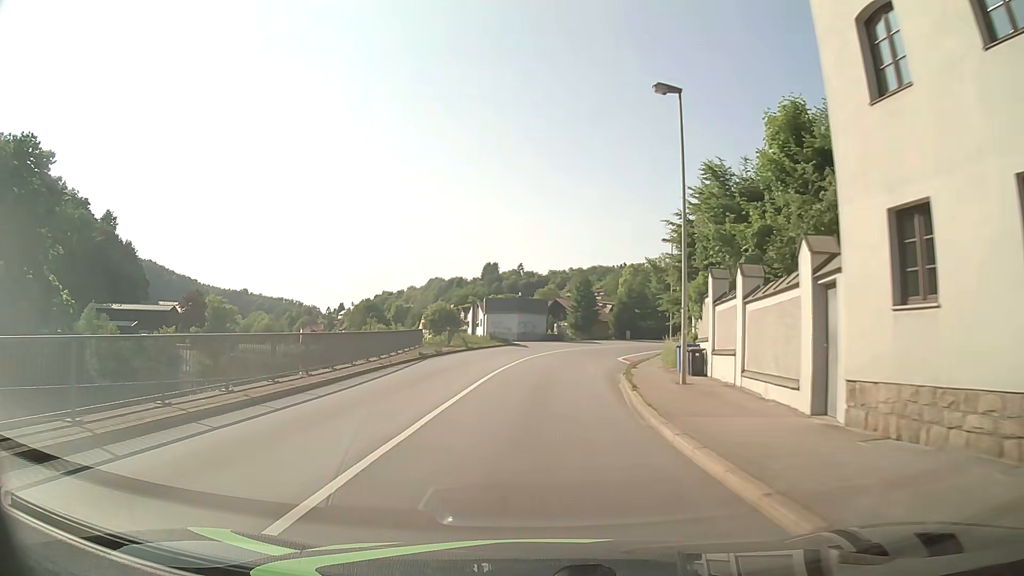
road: primary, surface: asphalt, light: Day
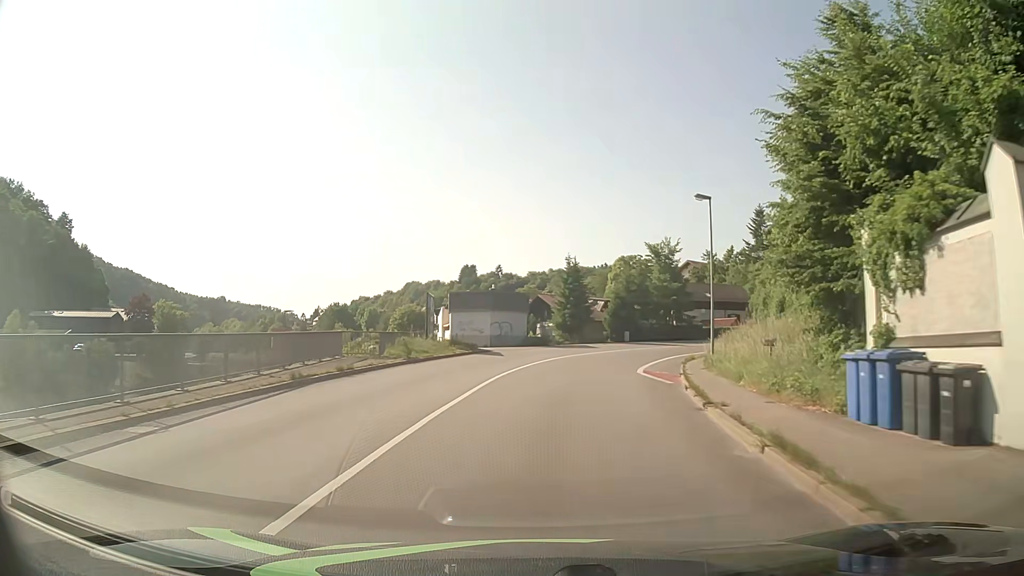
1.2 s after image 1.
(+0.1, +15.2) m; +1°
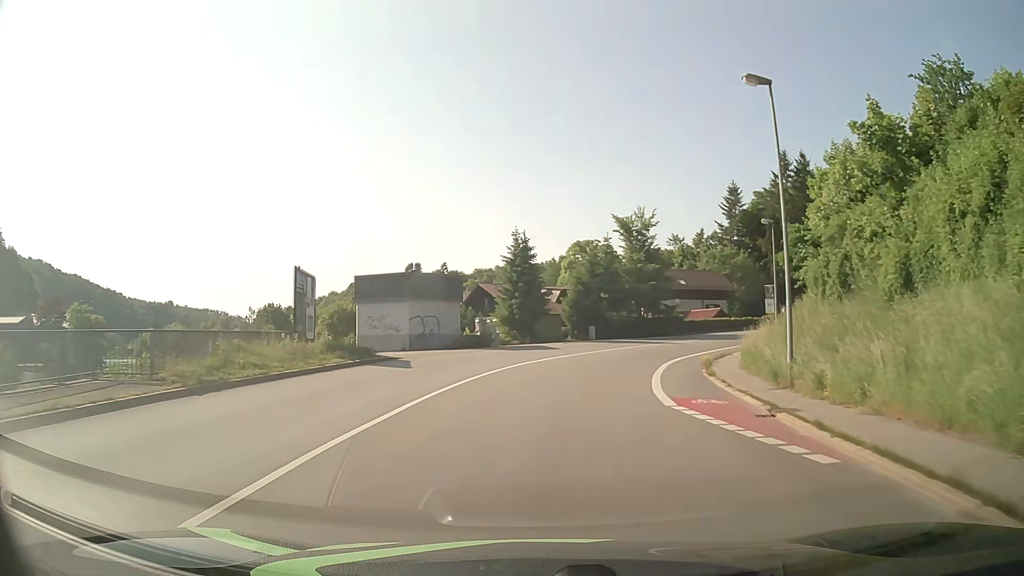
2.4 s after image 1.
(+0.6, +15.2) m; +5°
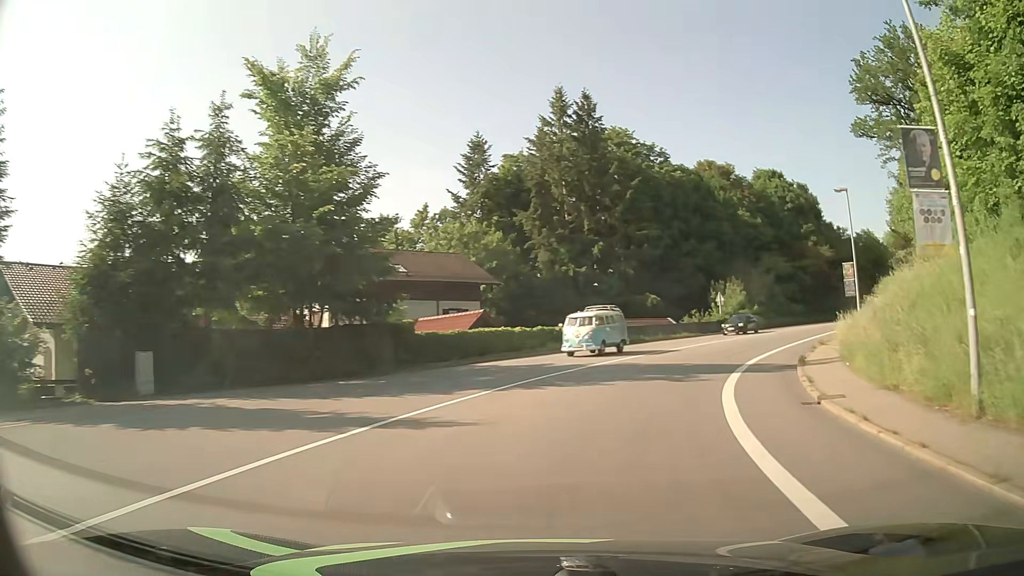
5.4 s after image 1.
(+6.3, +37.0) m; +25°
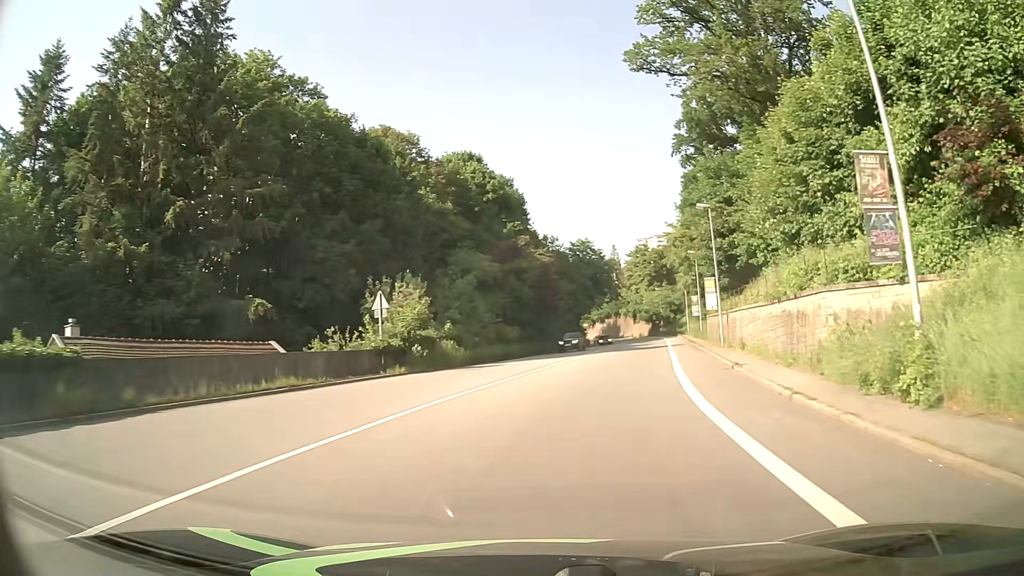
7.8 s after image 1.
(+7.6, +28.2) m; +28°
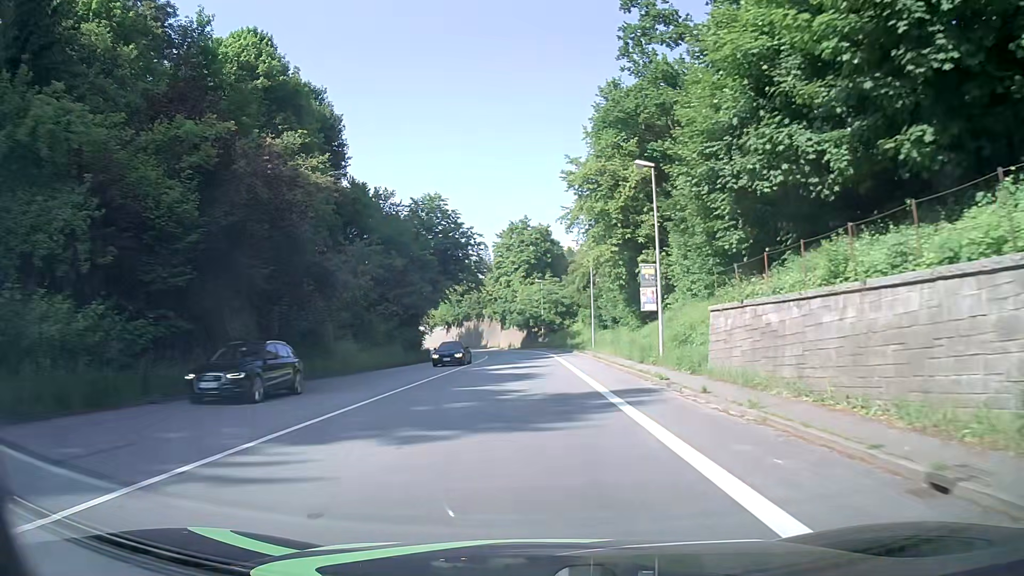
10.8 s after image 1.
(+5.7, +36.9) m; +11°
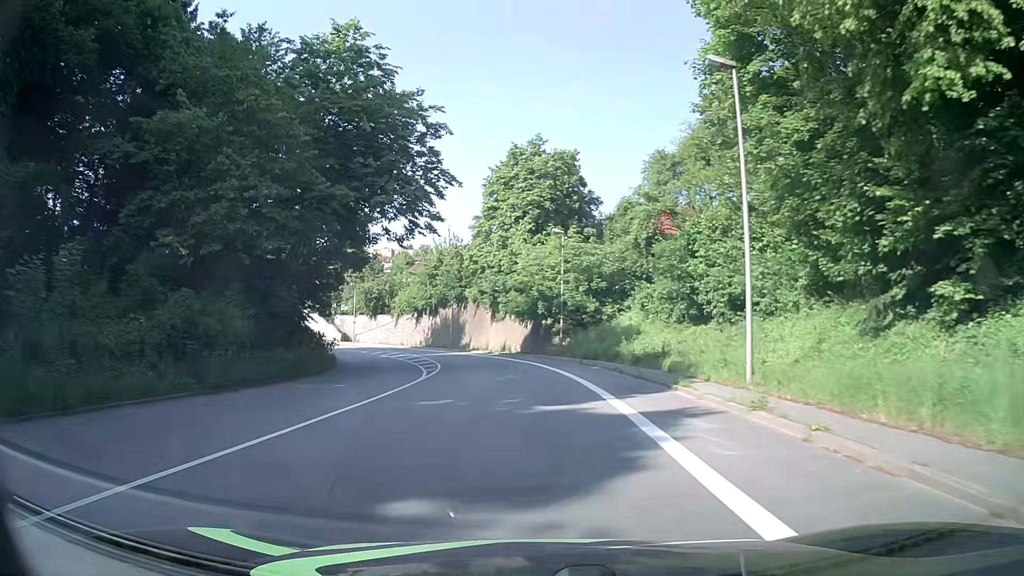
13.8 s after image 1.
(+0.1, +38.1) m; -1°
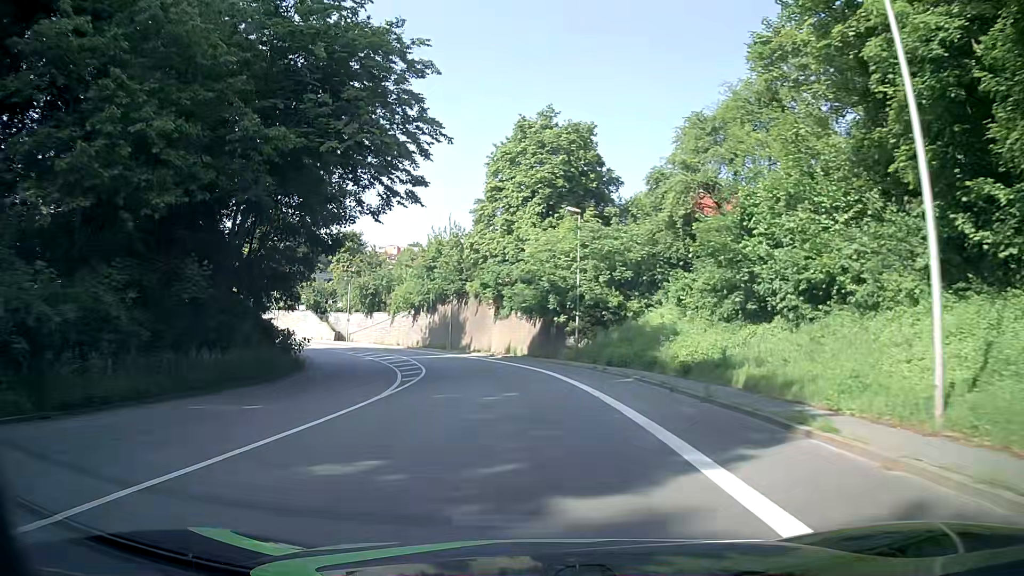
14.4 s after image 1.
(0.0, +7.6) m; -1°
(0, +10) (-1, +20) (-2, +30) (-4, +40) (-7, +49) (-11, +58) (-16, +67) (-22, +75) (-28, +83) (-35, +90) m
